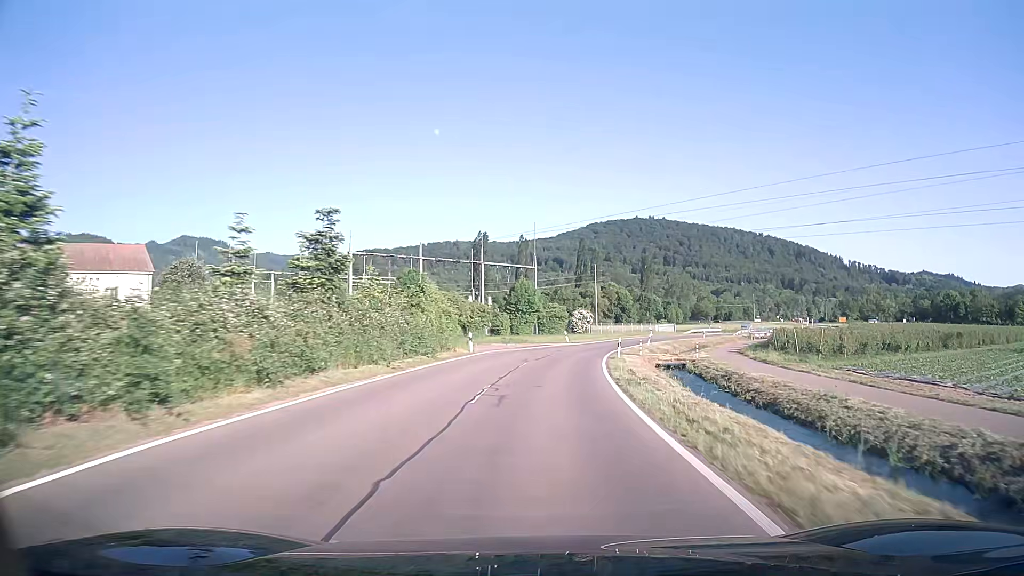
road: tertiary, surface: asphalt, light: Day
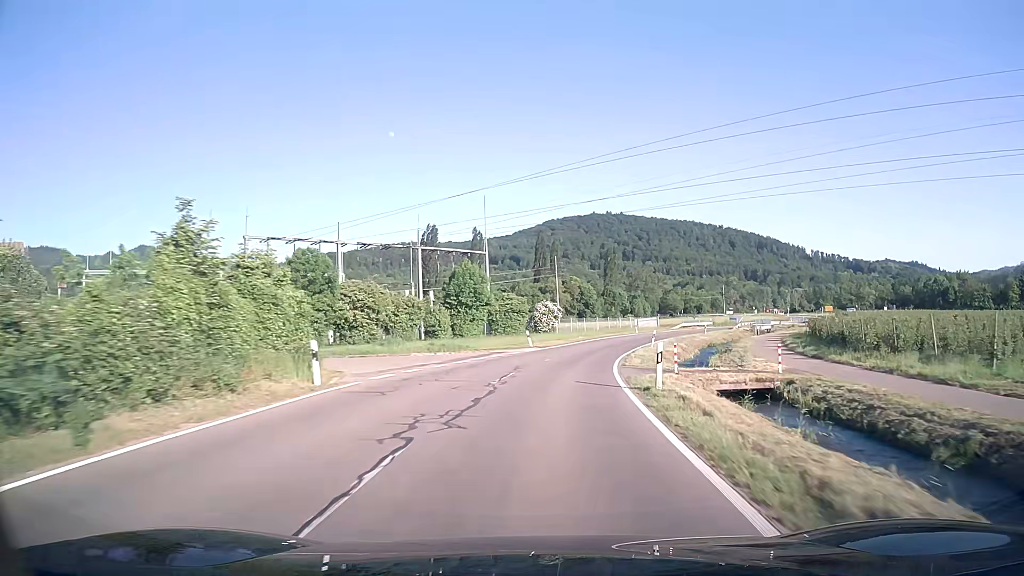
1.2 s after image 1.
(+0.8, +20.2) m; +4°
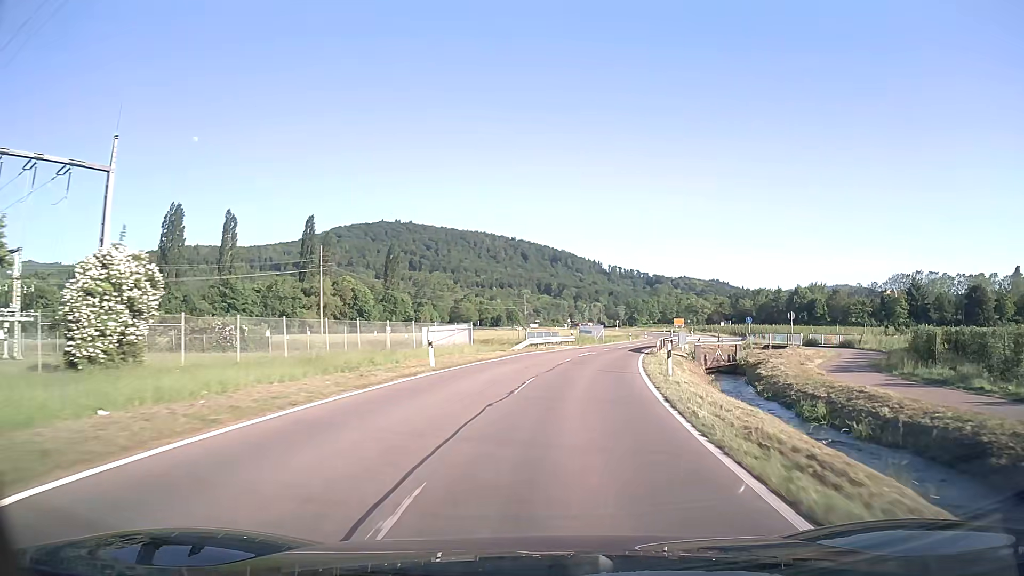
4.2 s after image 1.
(+6.8, +49.0) m; +18°
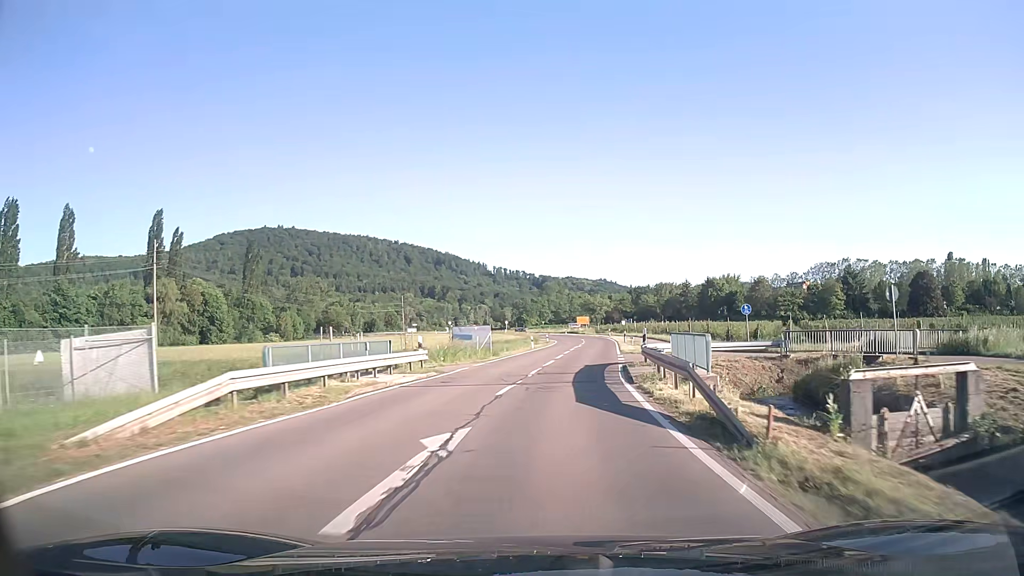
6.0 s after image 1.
(+2.8, +29.3) m; +9°
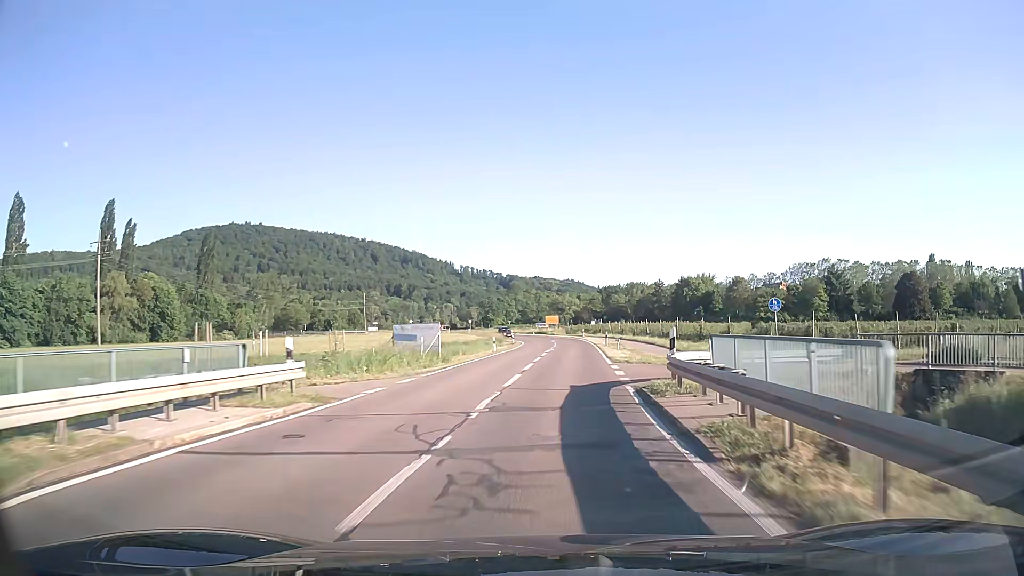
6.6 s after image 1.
(+0.3, +9.8) m; +3°
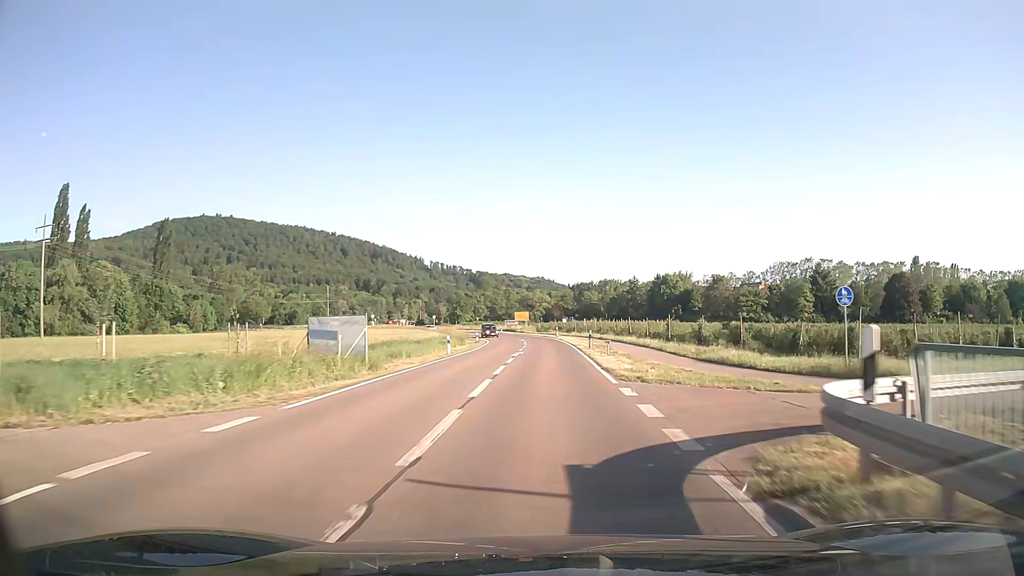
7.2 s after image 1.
(+0.3, +9.7) m; +3°
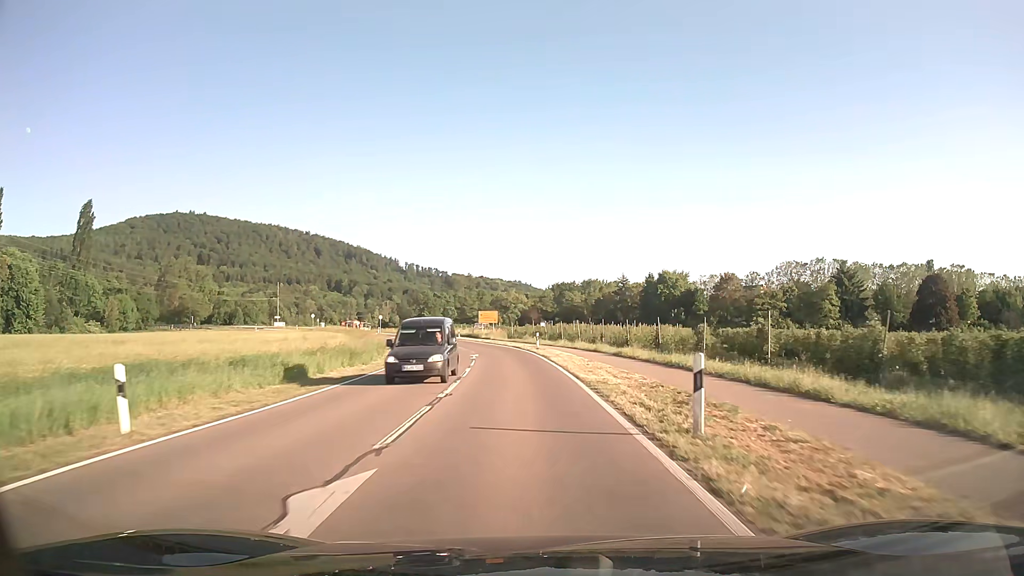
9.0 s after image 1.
(+0.8, +29.0) m; +2°
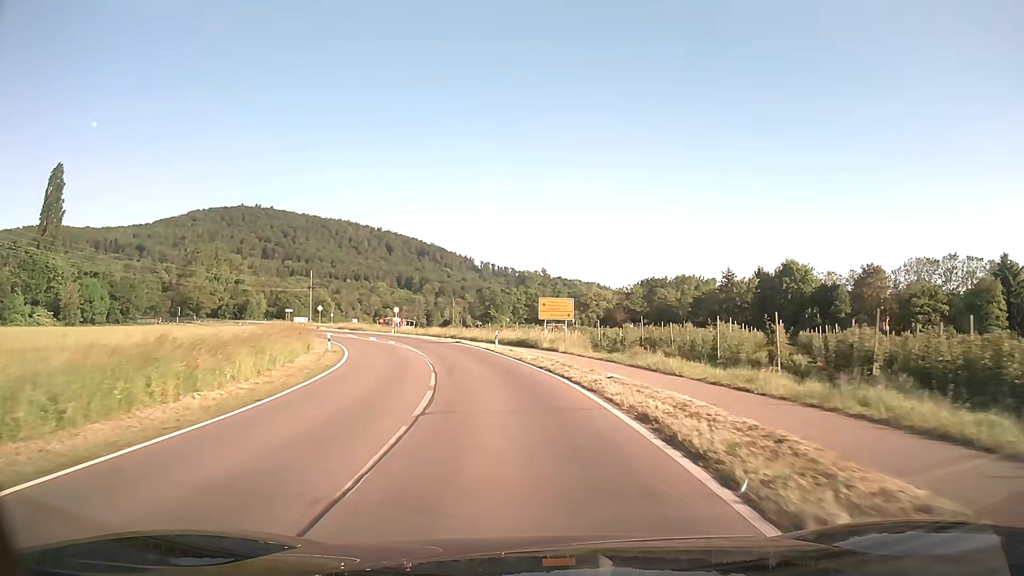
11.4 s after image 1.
(-1.8, +38.2) m; -6°
(0, +10) (-1, +20) (-3, +30) (-5, +40) (-8, +49) (-12, +59) (-16, +68) (-21, +76) (-26, +85) (-32, +93) m
